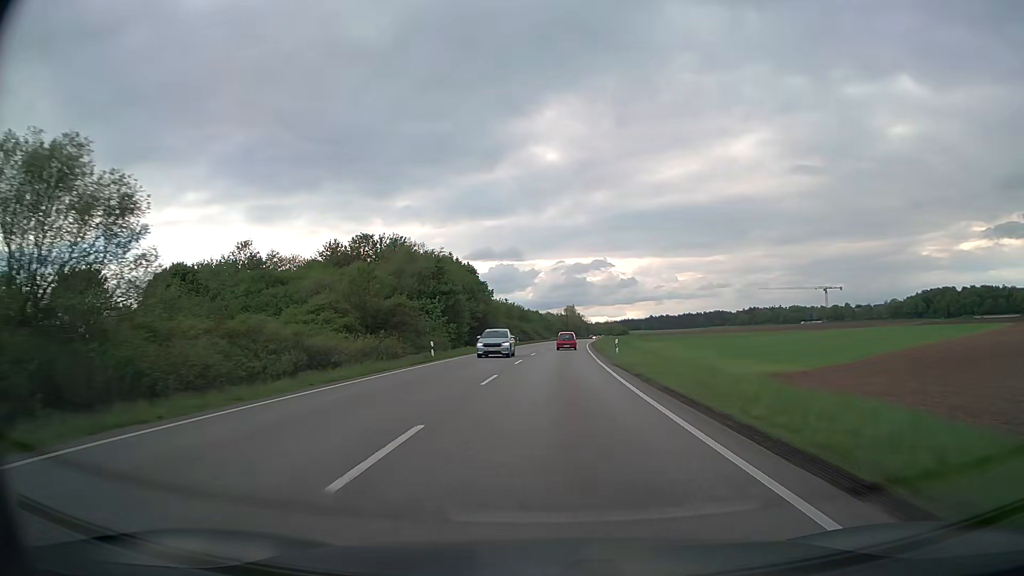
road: trunk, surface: asphalt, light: Day
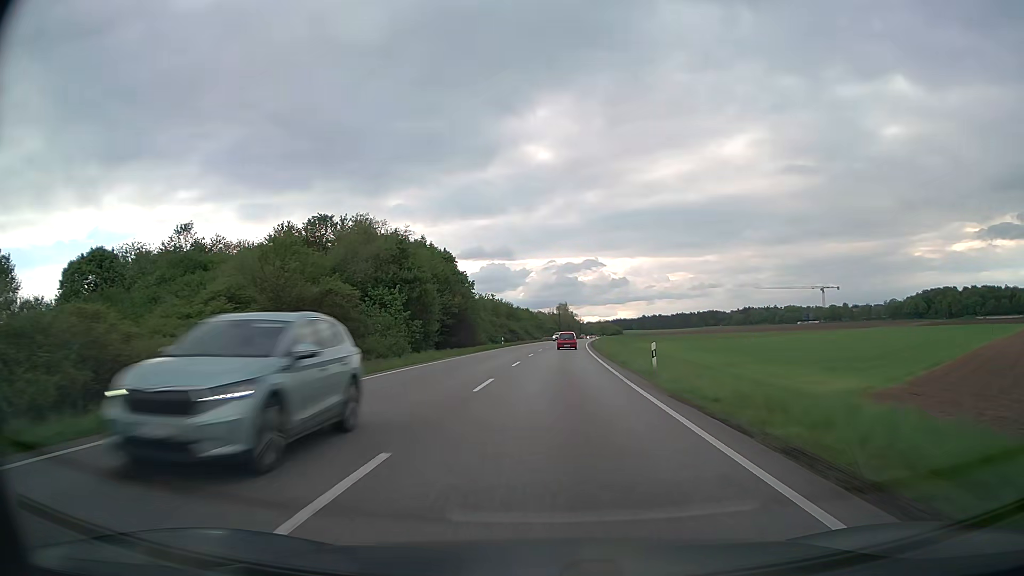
(+0.1, +14.4) m; +1°
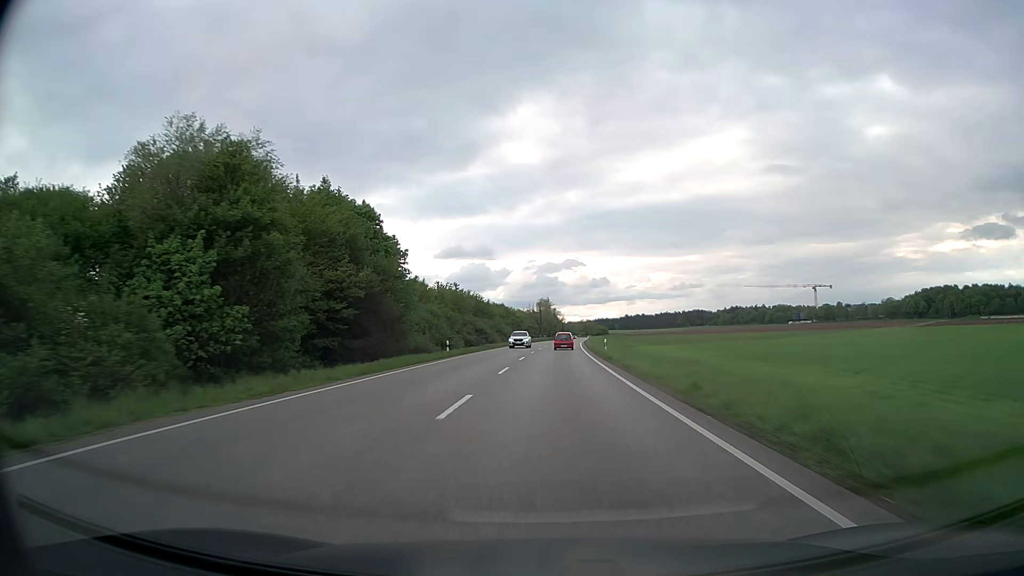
(+0.4, +28.8) m; +2°
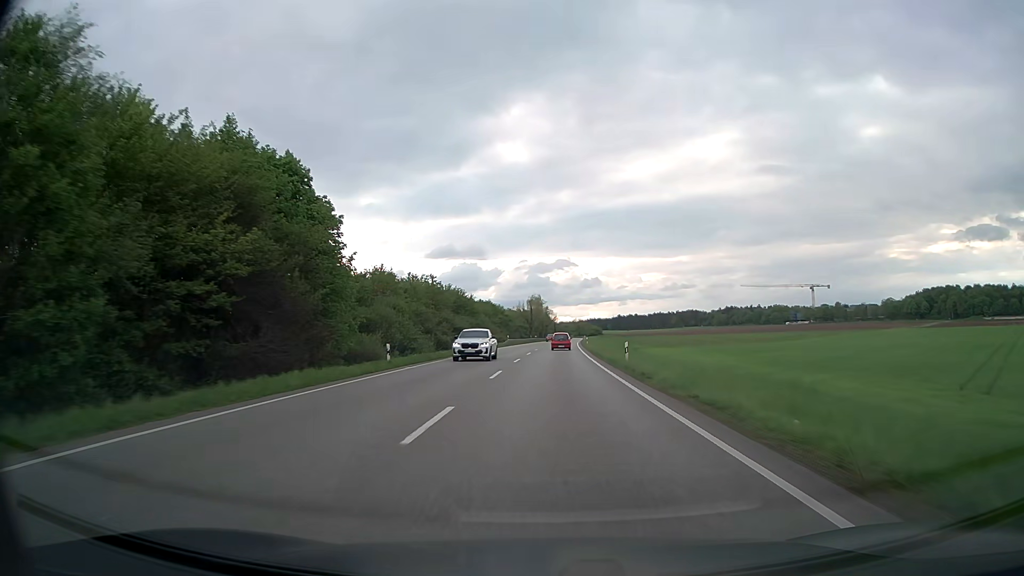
(+0.1, +14.4) m; +1°
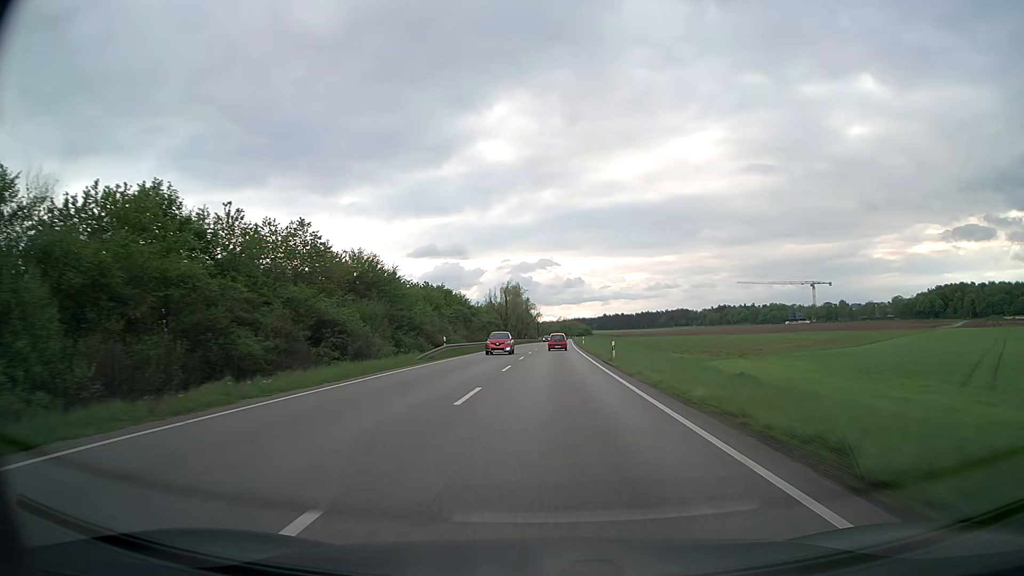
(+0.7, +43.6) m; +2°
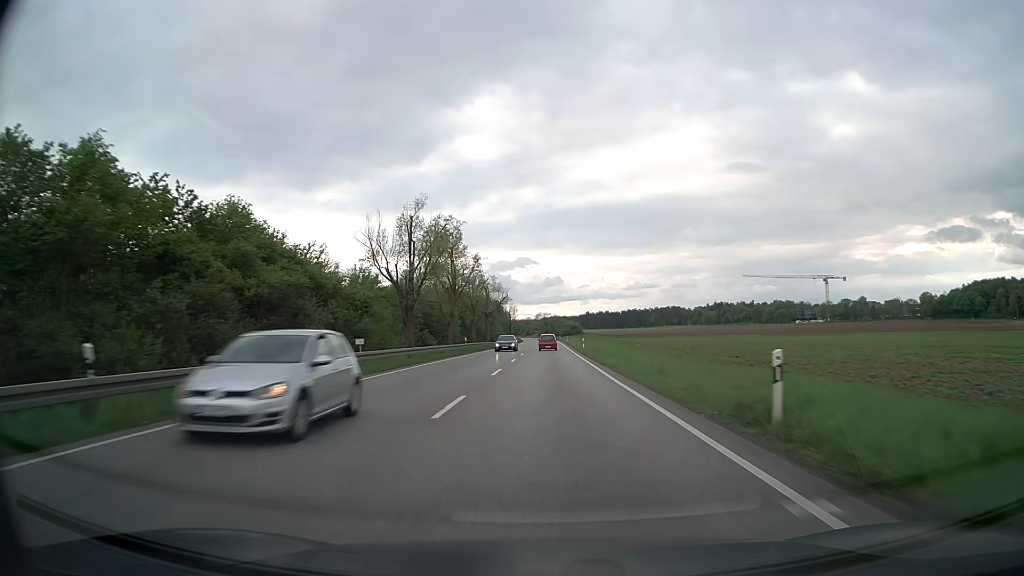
(+1.3, +74.2) m; +2°
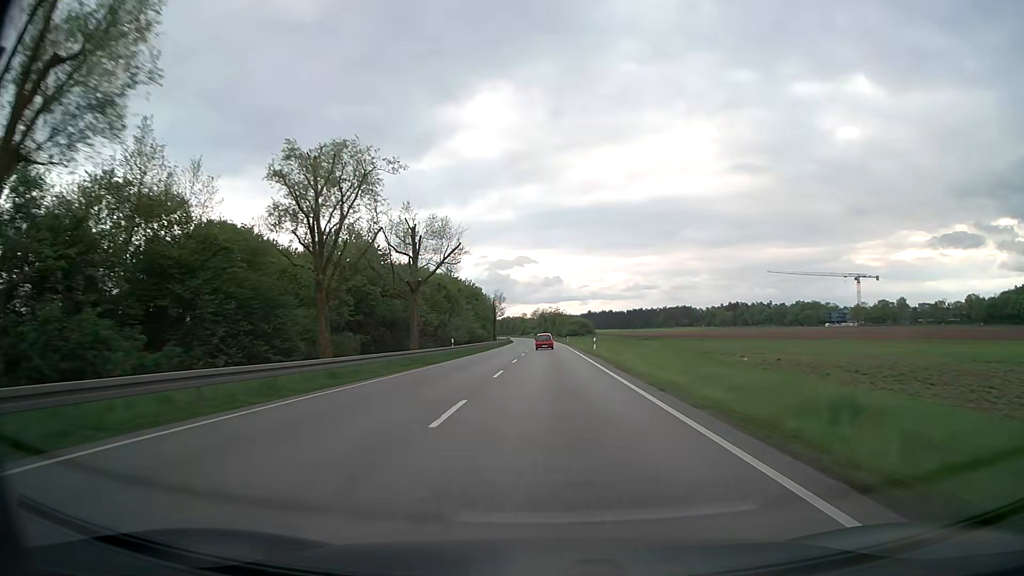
(+0.1, +60.9) m; 0°
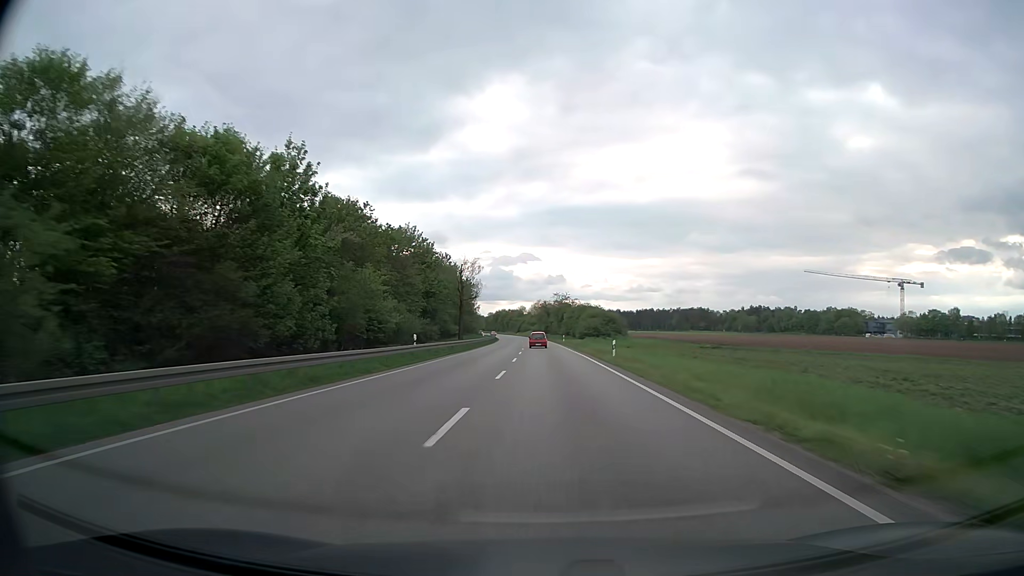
(0.0, +62.2) m; 0°
(0, +10) (0, +20) (0, +30) (0, +40) (0, +50) (0, +60) (-1, +70) (-1, +80) (-1, +90) (-2, +100) m
